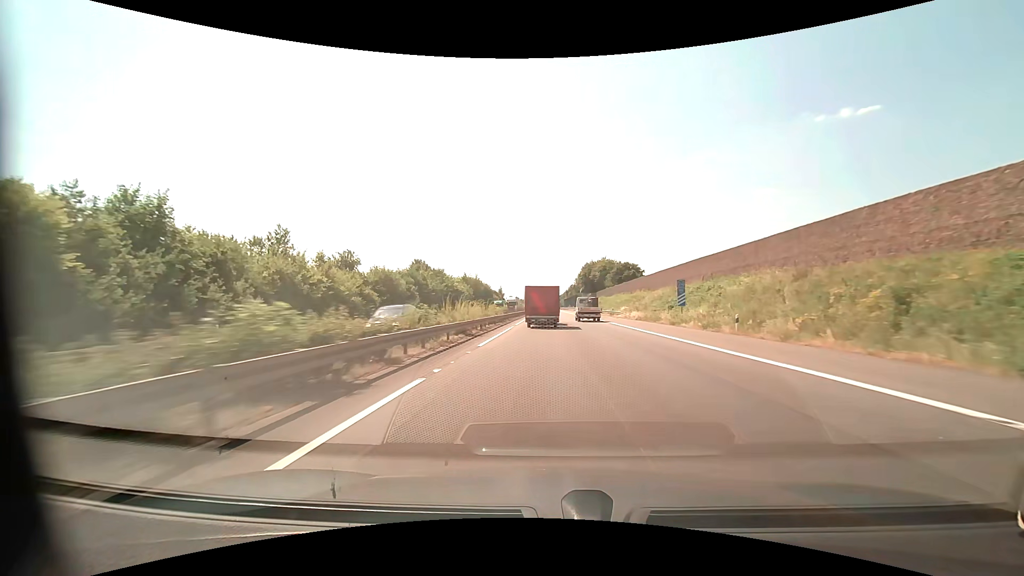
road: motorway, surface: asphalt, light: Day
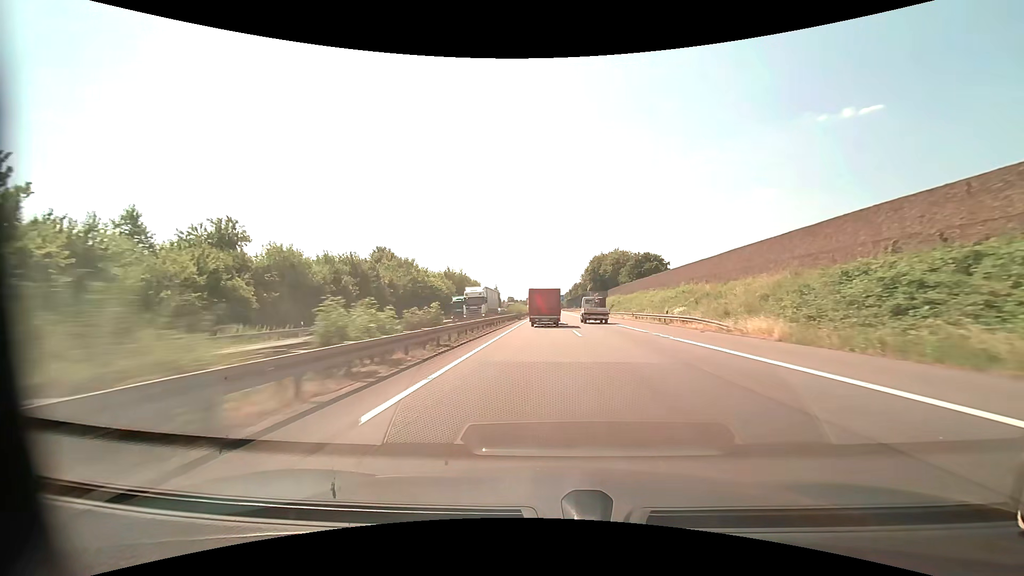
(0.0, +32.2) m; 0°
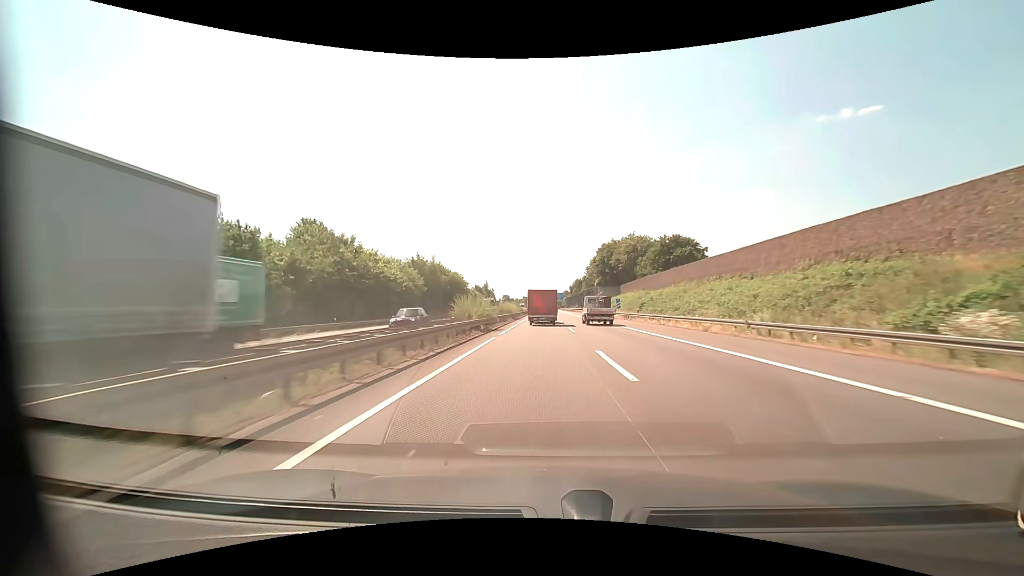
(0.0, +32.5) m; 0°
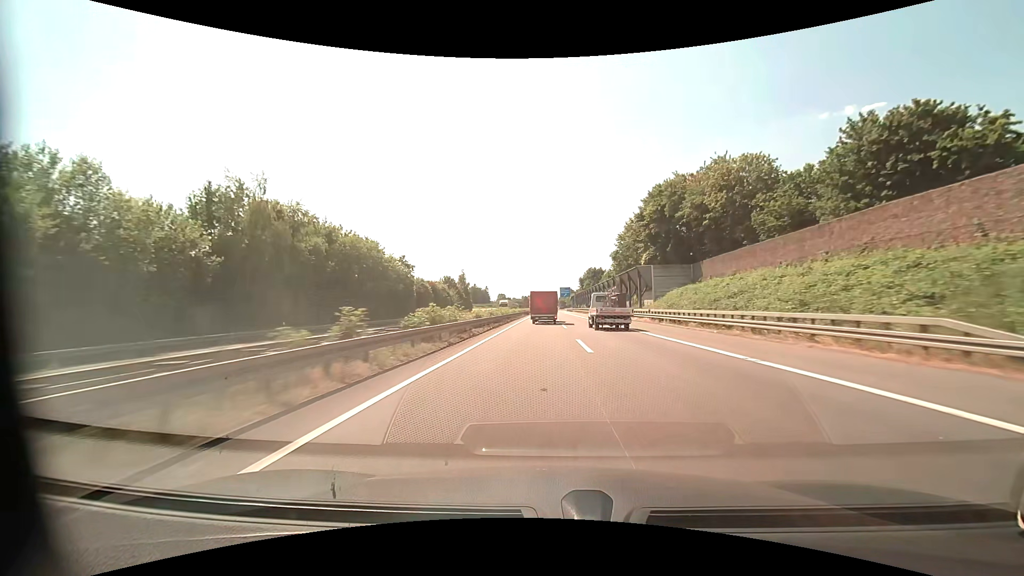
(+0.2, +66.4) m; 0°
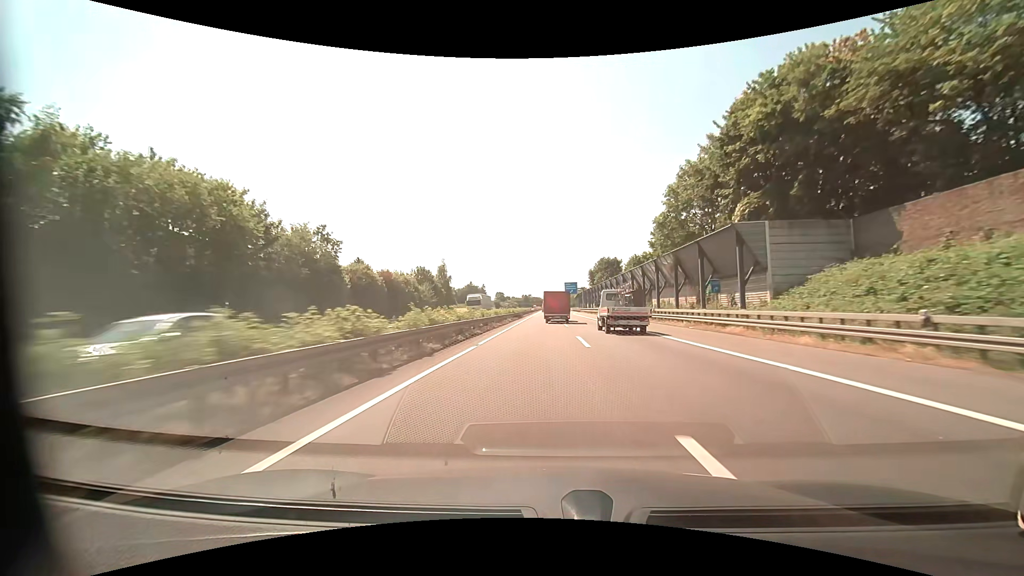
(-0.1, +33.7) m; 0°
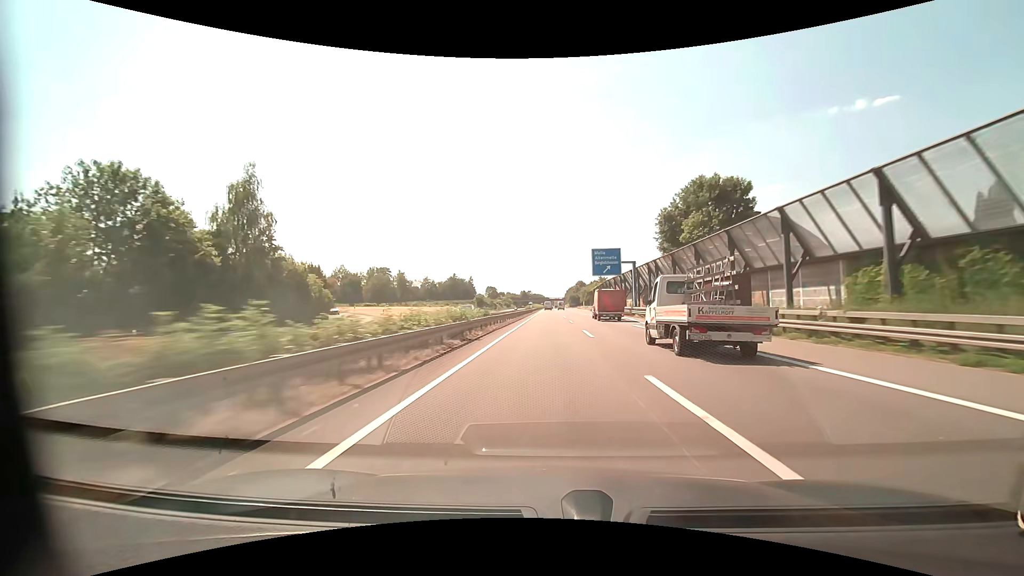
(-0.3, +85.5) m; 0°
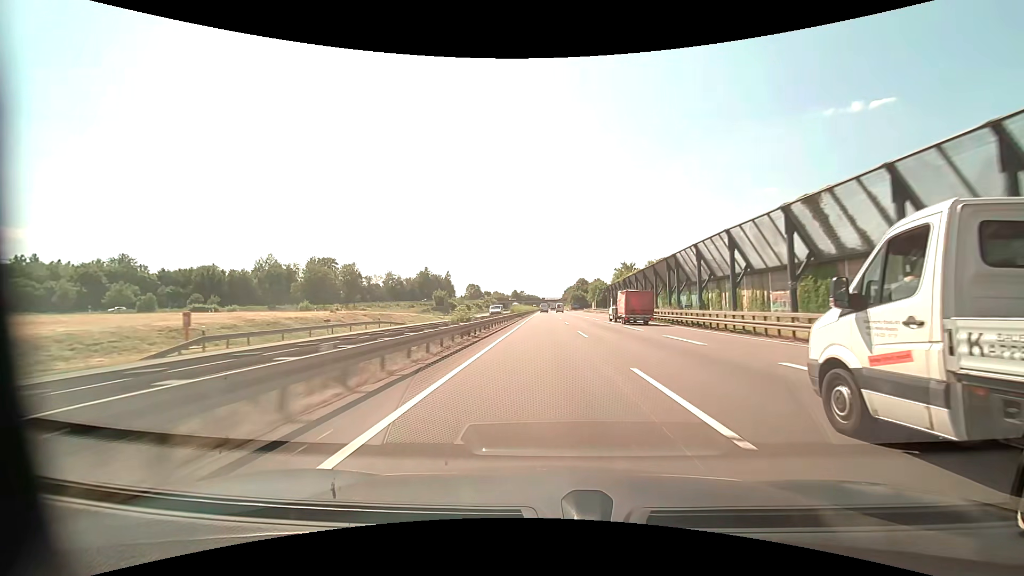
(+0.3, +70.6) m; 0°
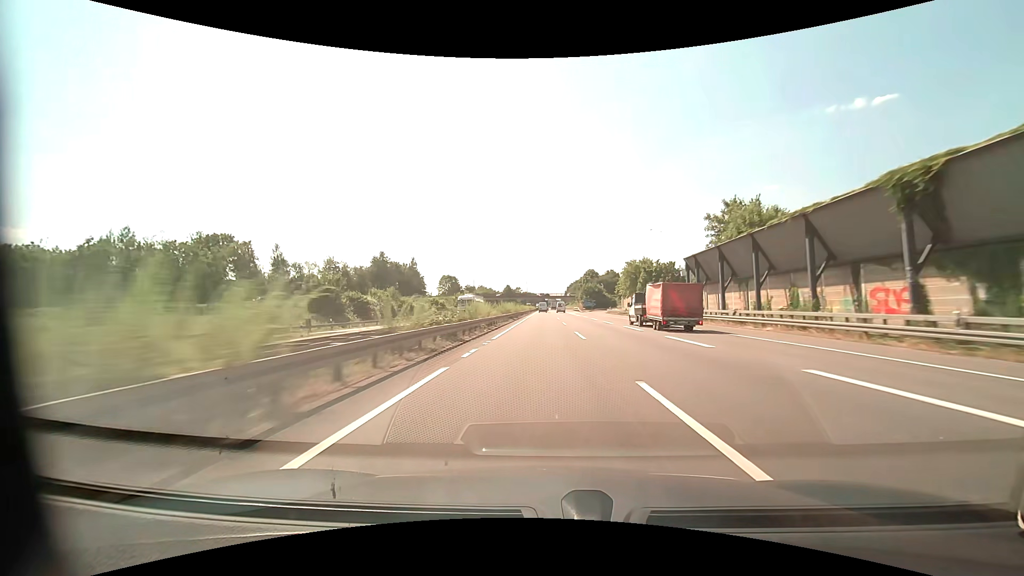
(+0.2, +74.1) m; 0°
(0, +10) (0, +20) (0, +30) (0, +40) (0, +50) (0, +60) (0, +70) (0, +80) (0, +90) (0, +100) m
